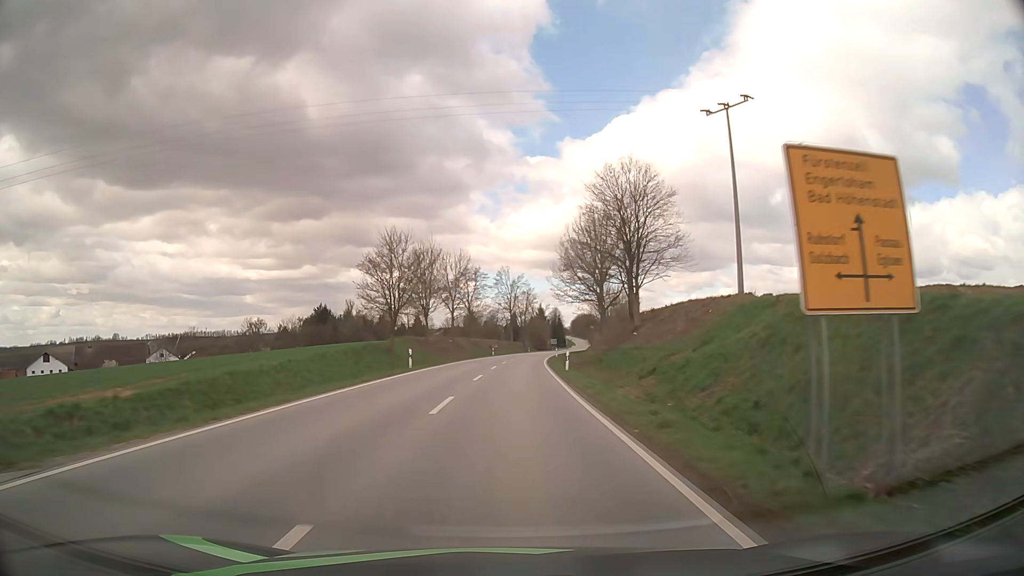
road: secondary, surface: asphalt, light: Day
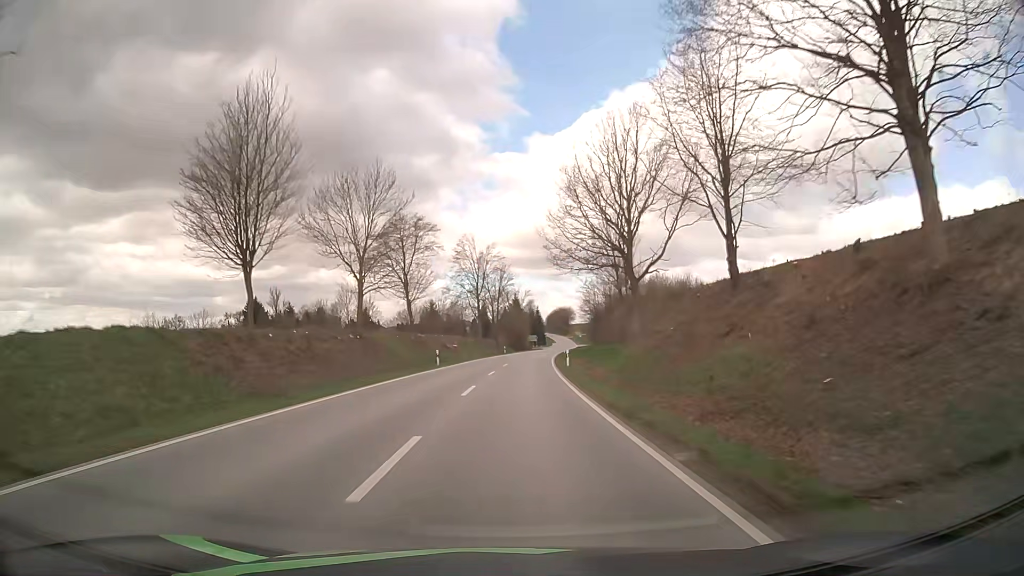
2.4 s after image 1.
(+0.7, +43.2) m; +2°
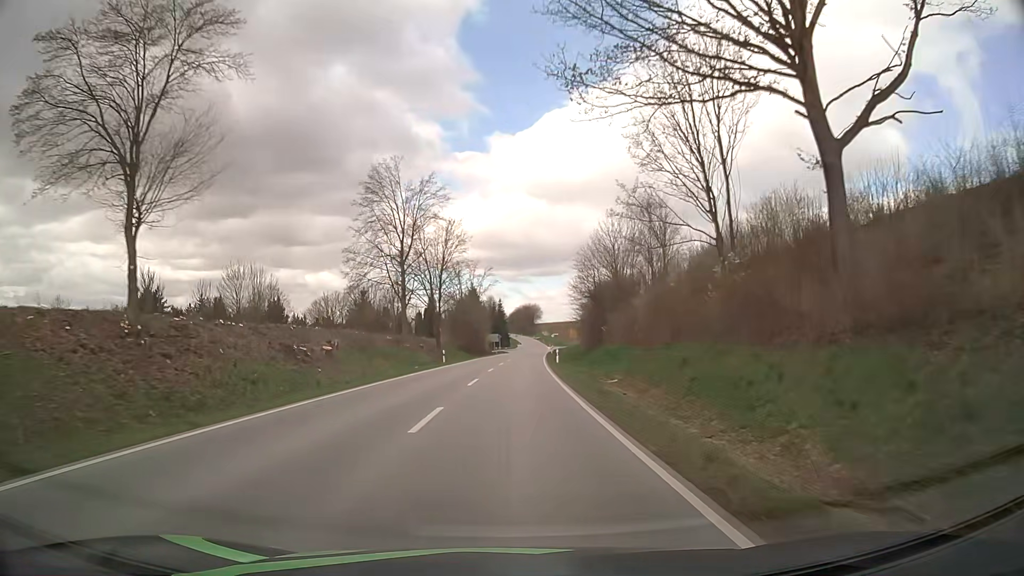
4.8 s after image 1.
(+1.4, +43.6) m; +4°
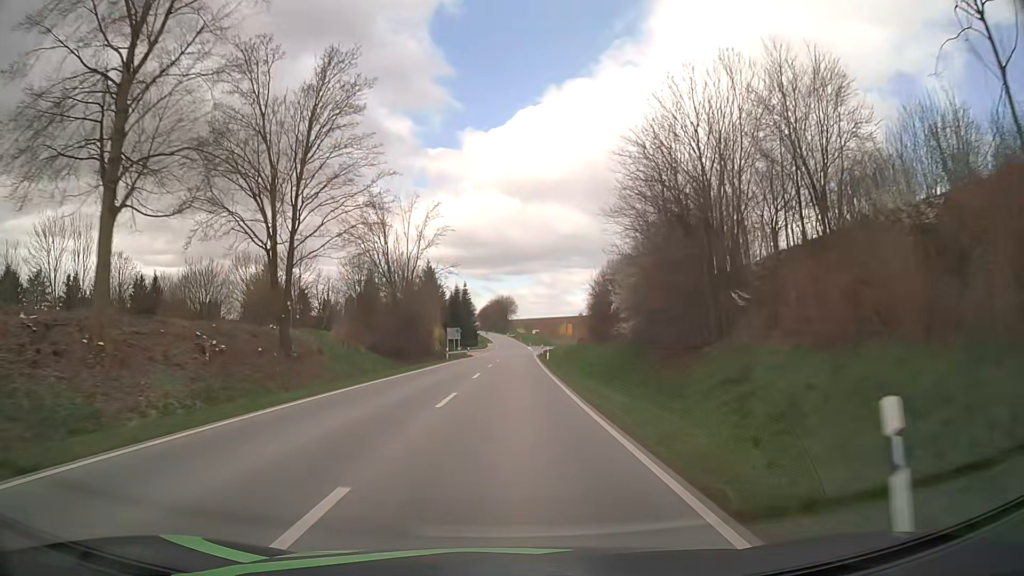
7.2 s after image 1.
(+0.9, +44.1) m; +2°
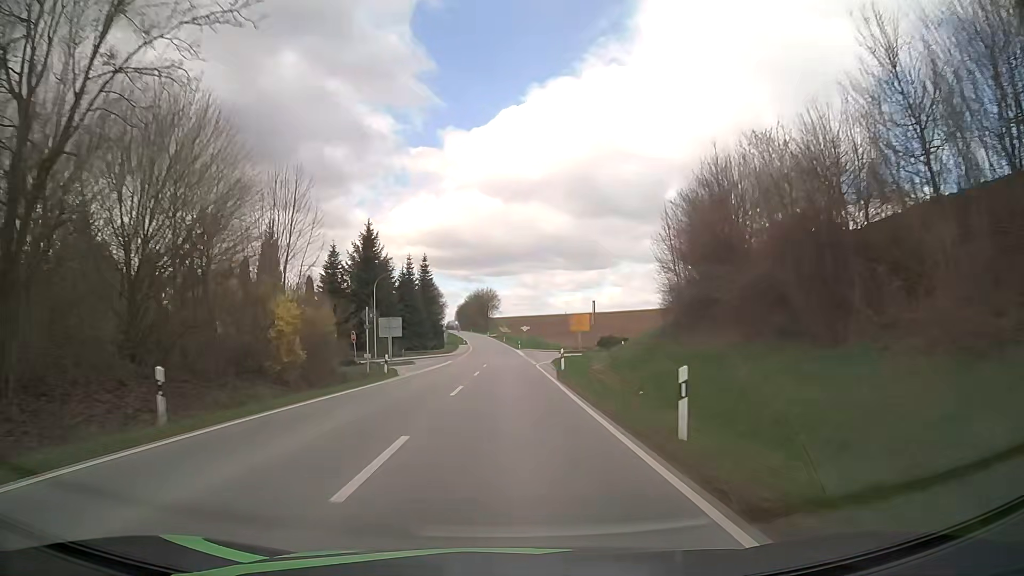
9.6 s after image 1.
(+0.6, +44.7) m; +2°
